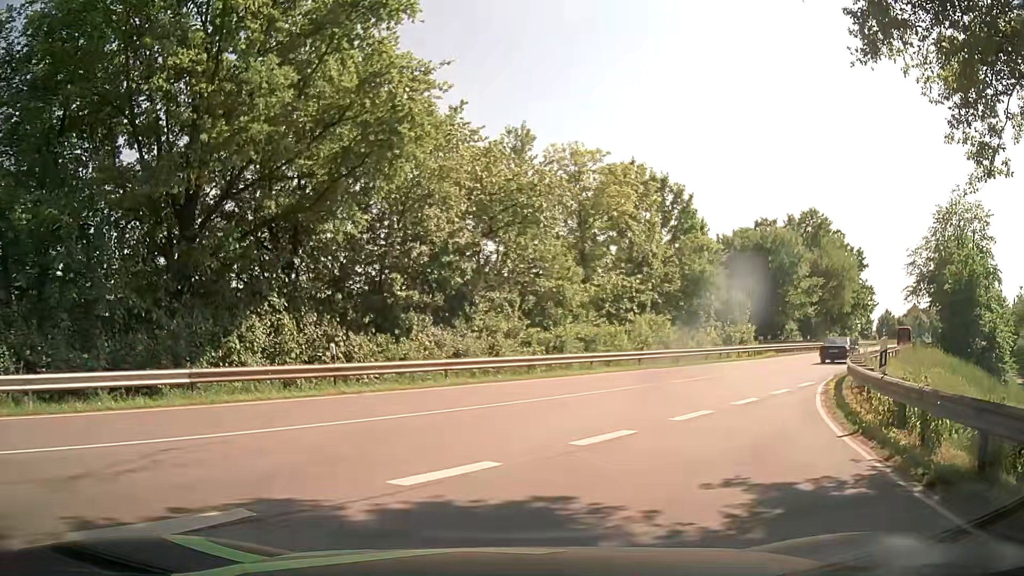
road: primary_link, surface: asphalt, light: Day
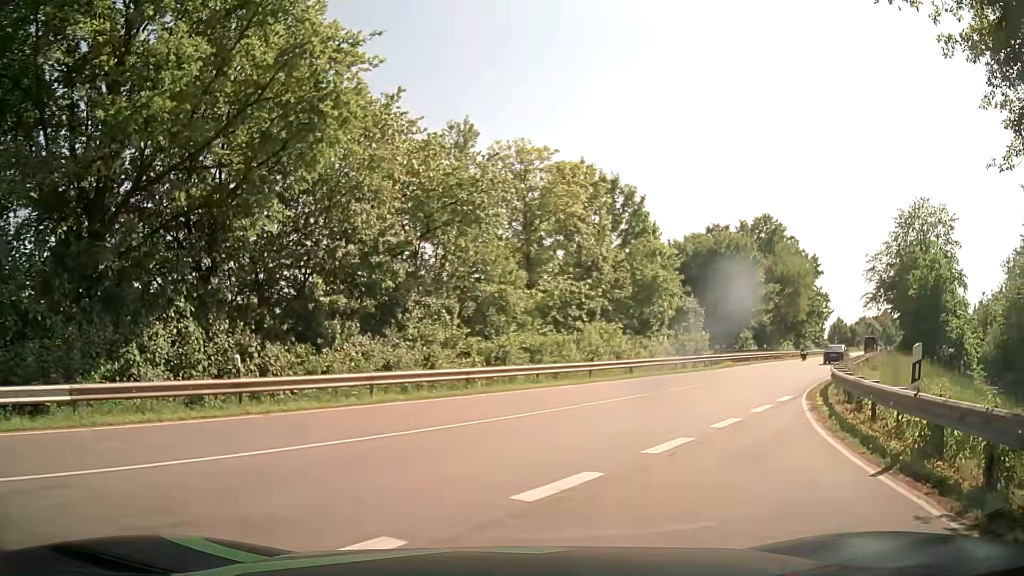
(+0.1, +2.7) m; +4°
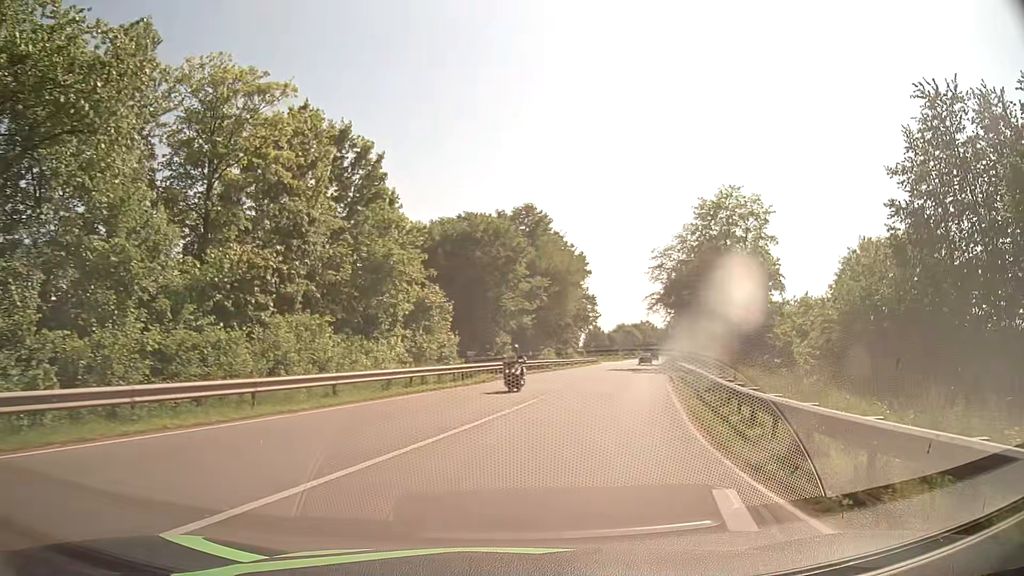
(+2.6, +12.5) m; +21°
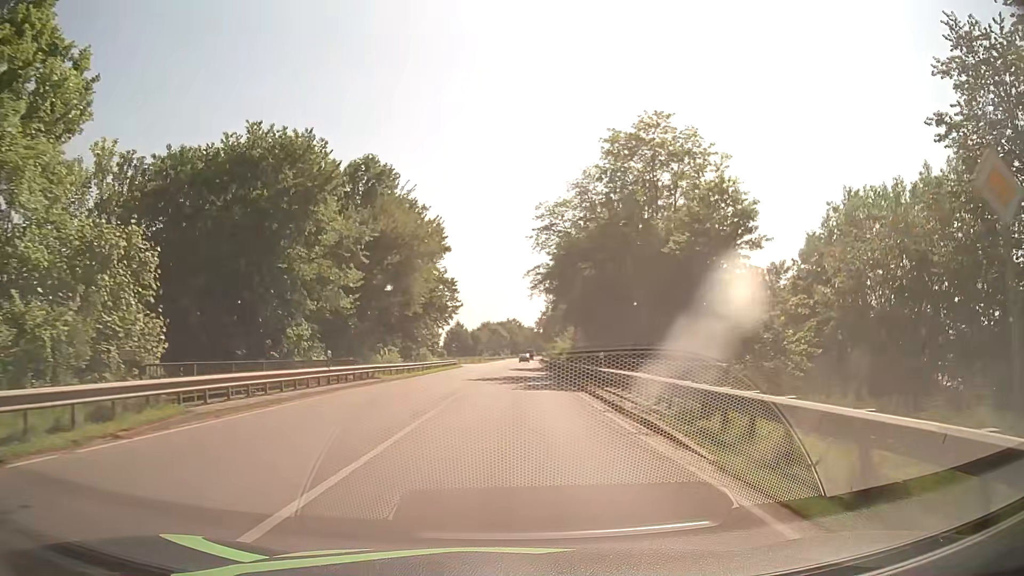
(+3.0, +21.5) m; +12°
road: primary
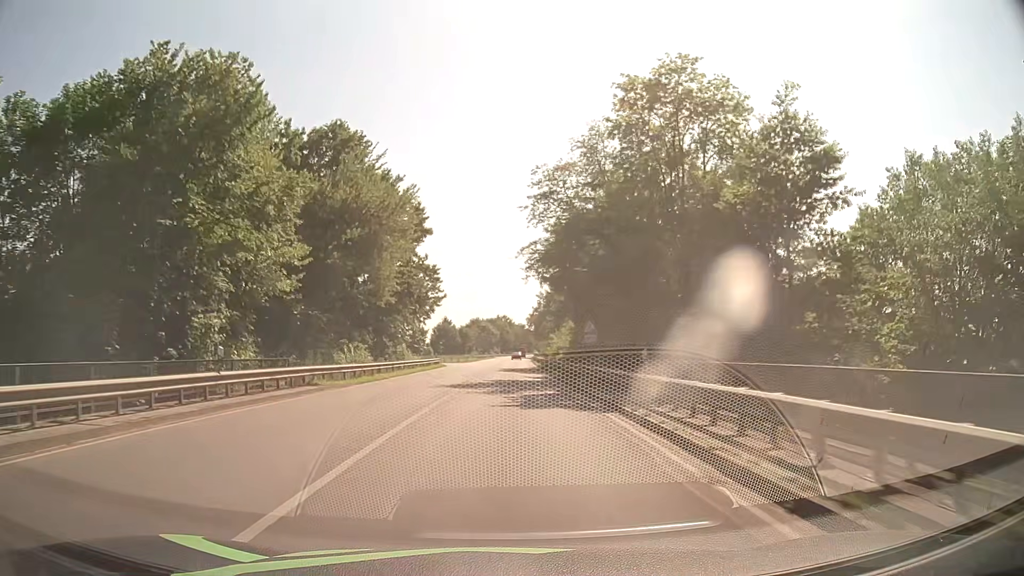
(+0.1, +9.3) m; +1°
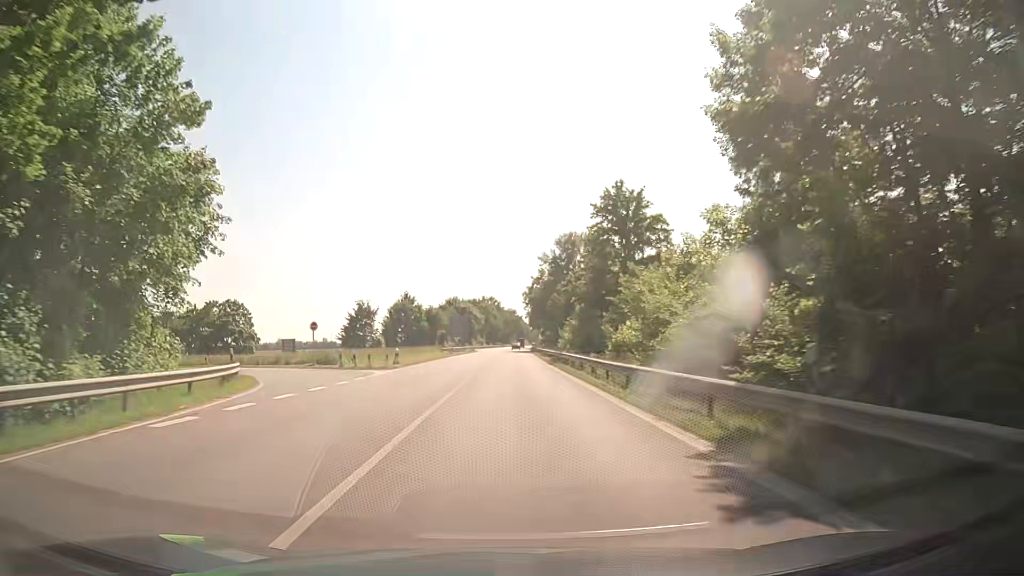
(+0.1, +56.4) m; +1°
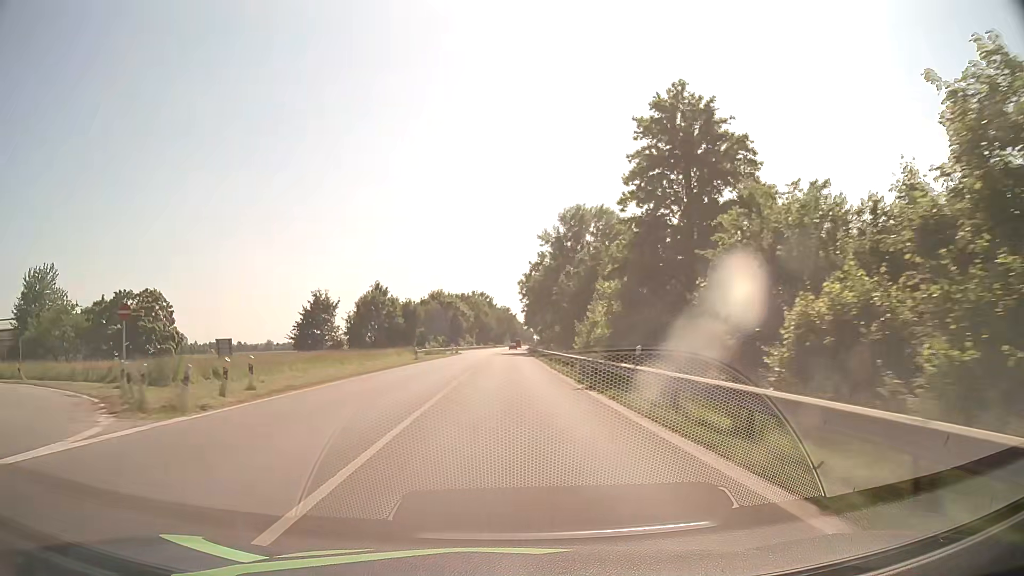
(+0.1, +22.6) m; 0°
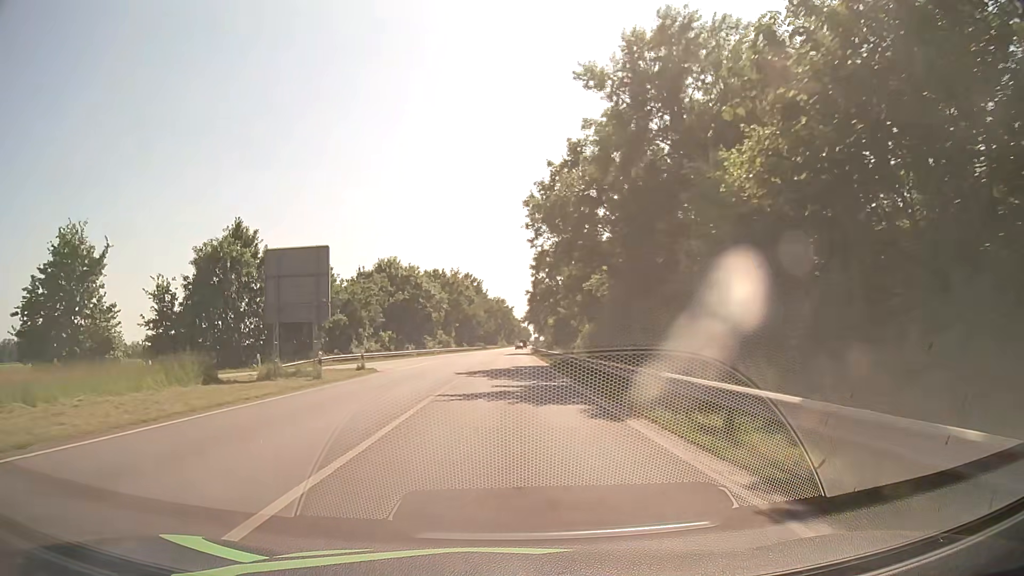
(+0.4, +55.8) m; +1°
(0, +10) (0, +20) (0, +30) (0, +40) (0, +50) (0, +60) (+1, +70) (+1, +80) (+1, +90) (+1, +100) m
